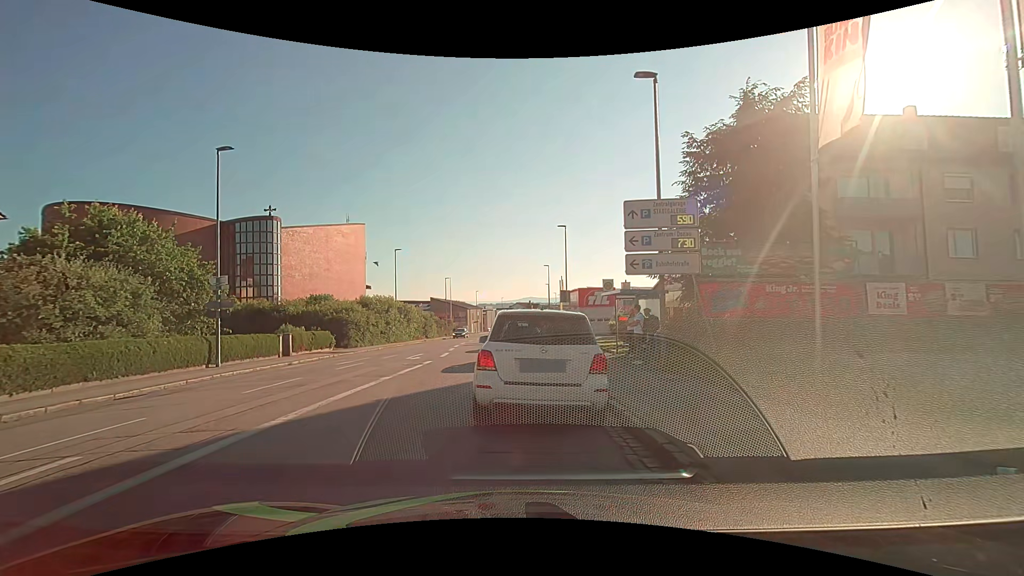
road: tertiary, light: Day
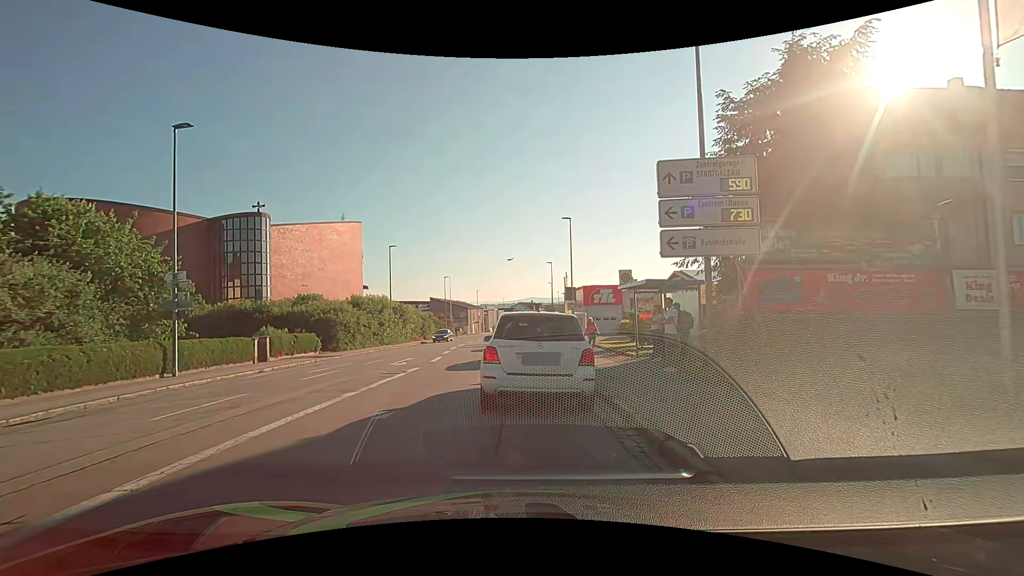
(0.0, +3.2) m; 0°
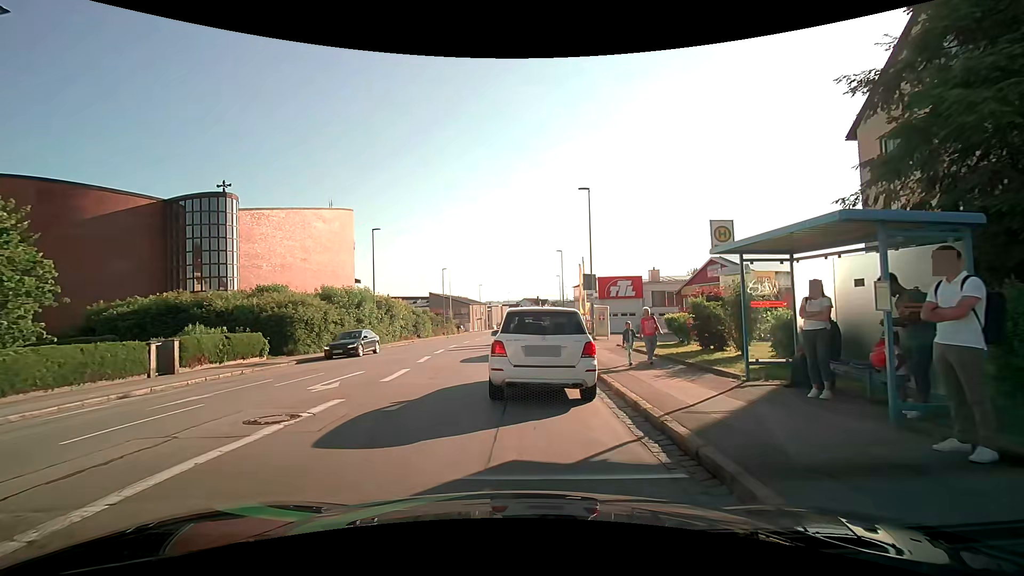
(0.0, +8.1) m; 0°
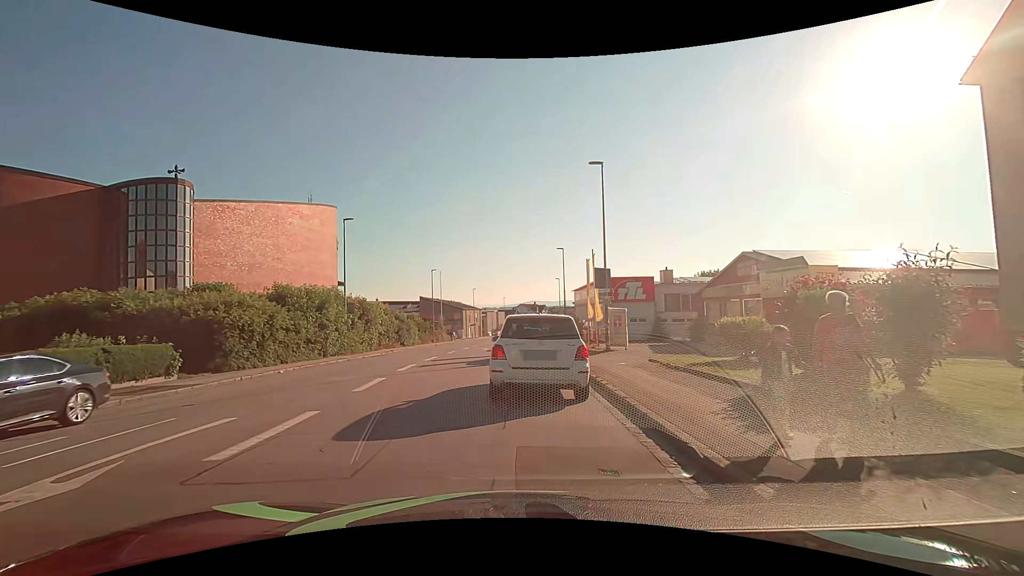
(0.0, +6.6) m; 0°
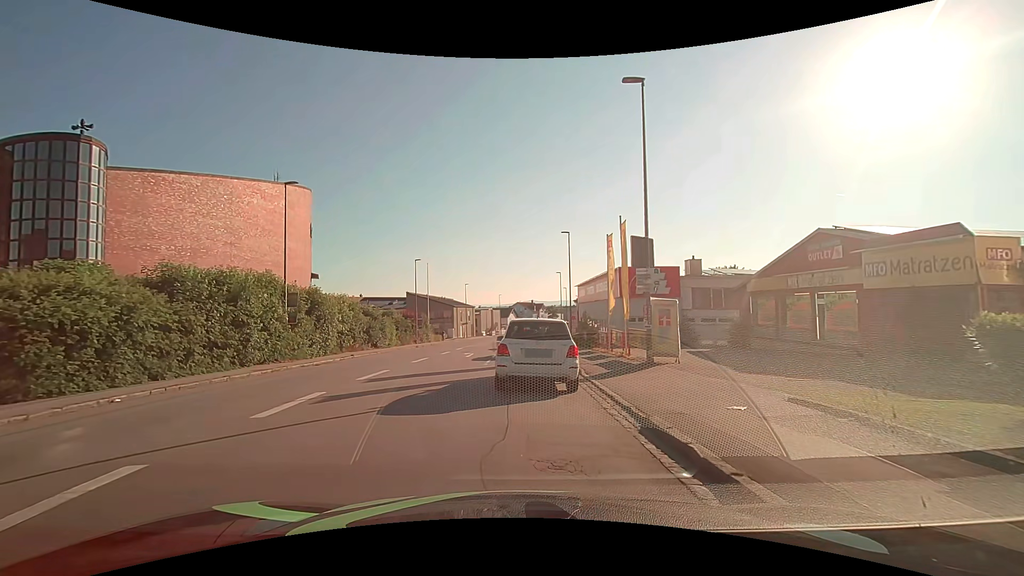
(+0.1, +9.3) m; 0°
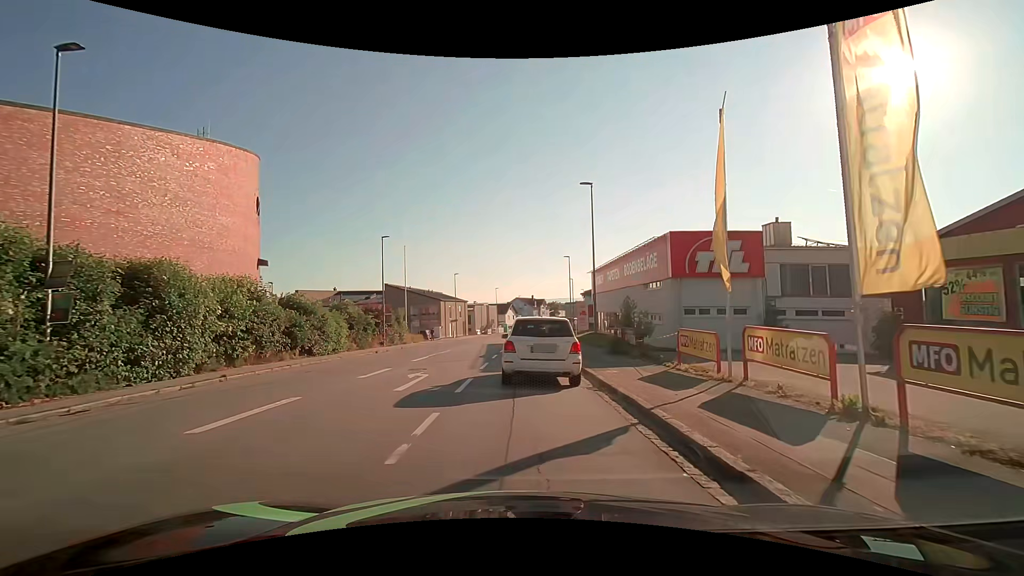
(0.0, +14.8) m; 0°
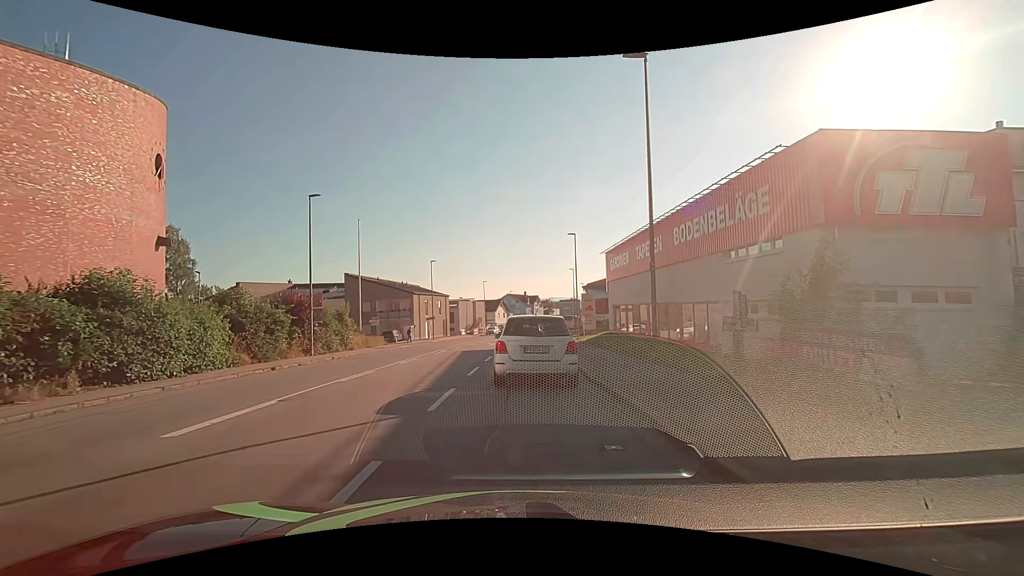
(+0.1, +14.5) m; +1°
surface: asphalt
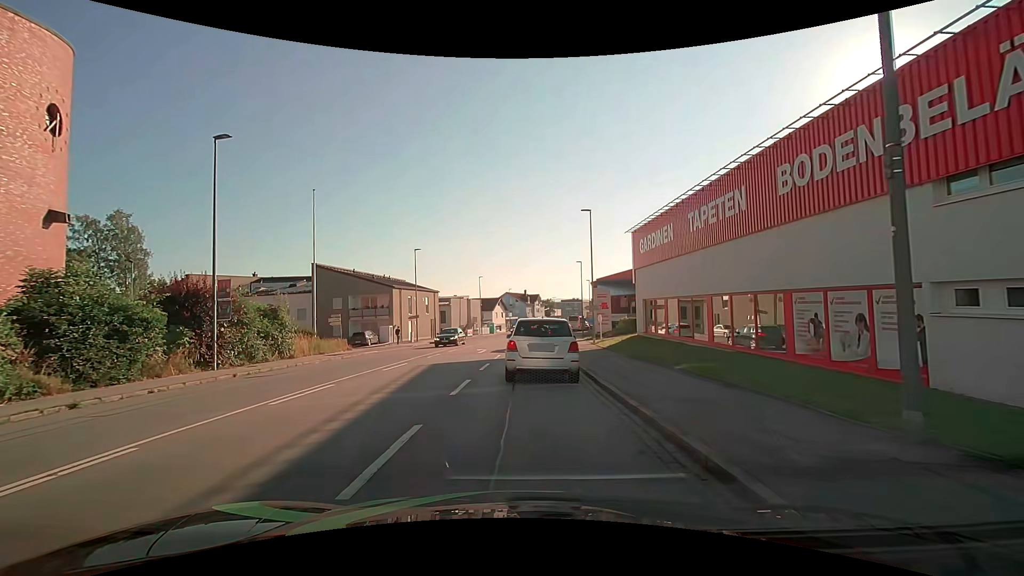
(+0.1, +10.2) m; 0°
